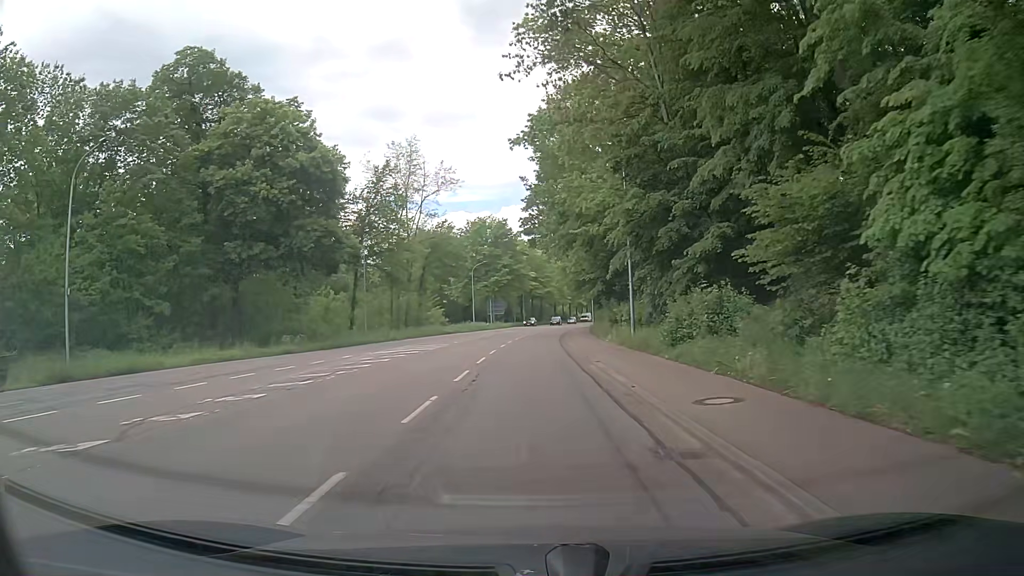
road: secondary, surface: asphalt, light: Day
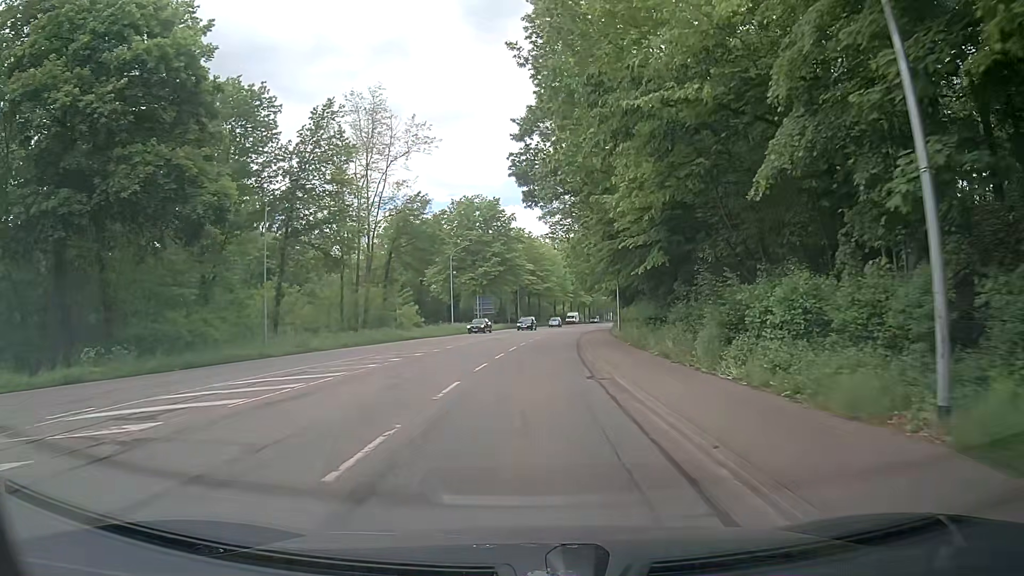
(+0.4, +21.3) m; 0°
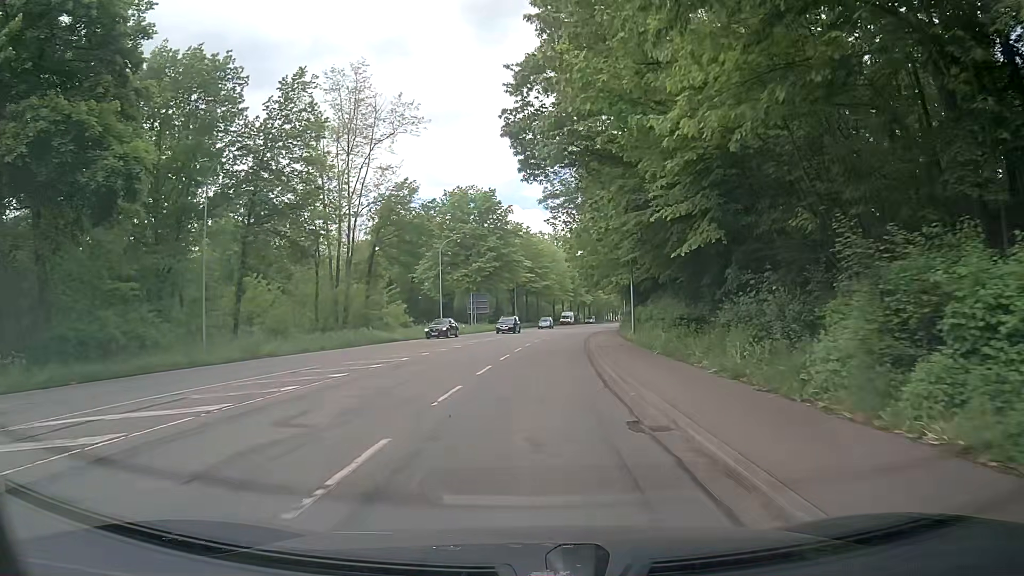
(+0.2, +7.1) m; +1°
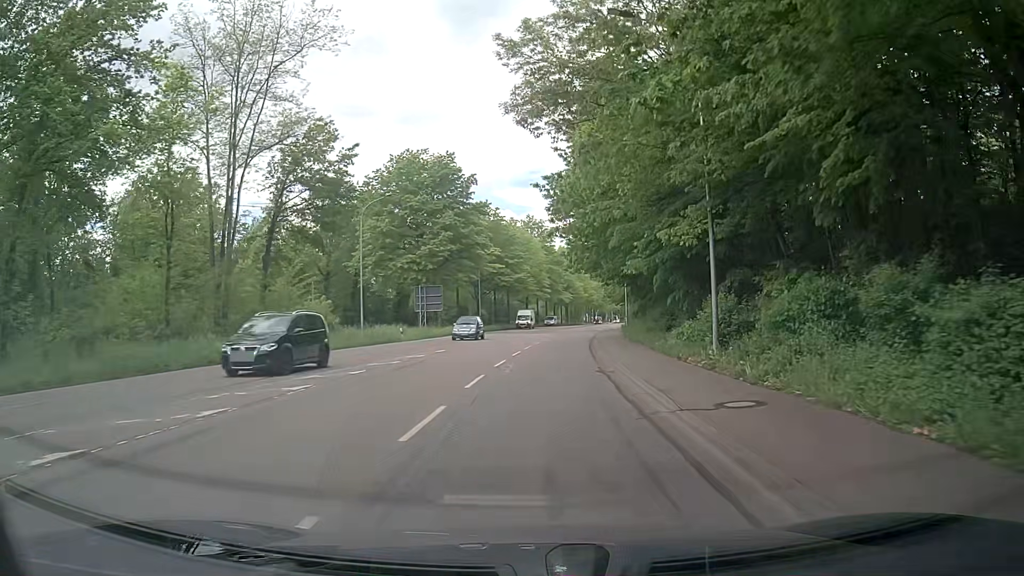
(+0.2, +21.1) m; +2°
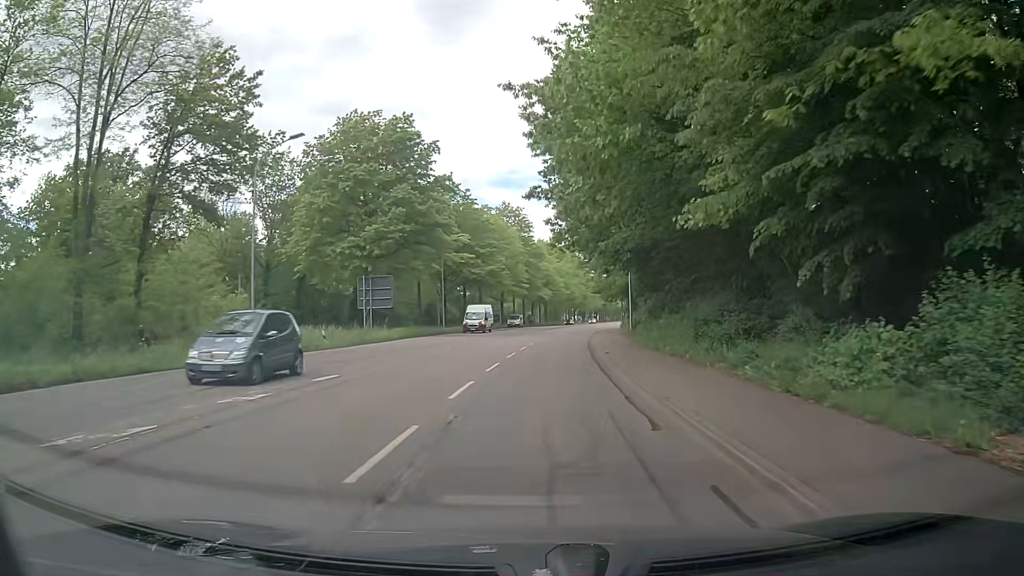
(+0.3, +14.0) m; +2°
(0, +10) (0, +20) (+1, +30) (+2, +40) (+3, +50) (+4, +60) (+5, +70) (+6, +80) (+8, +90) (+10, +99) m
